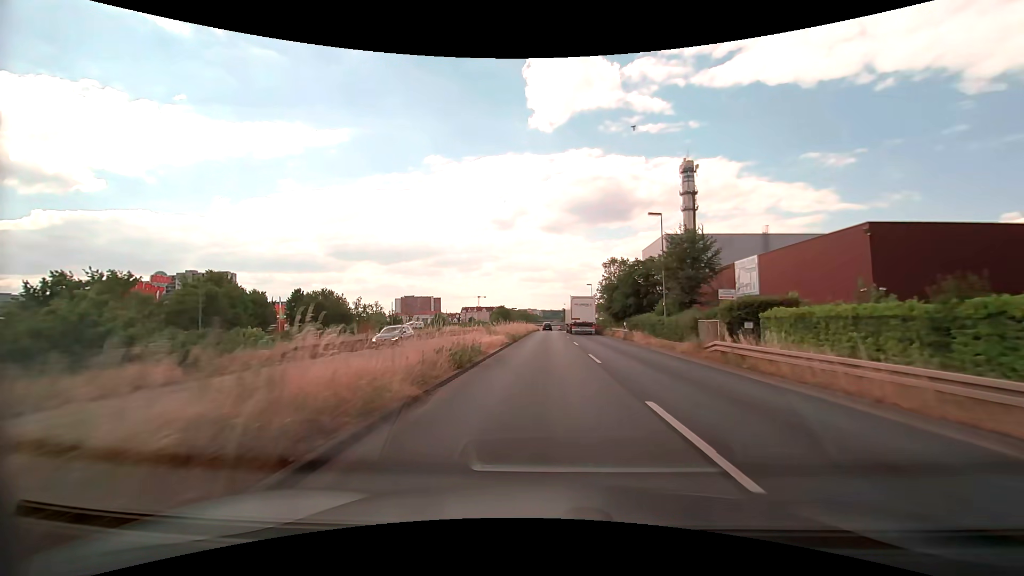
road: primary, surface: asphalt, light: Day
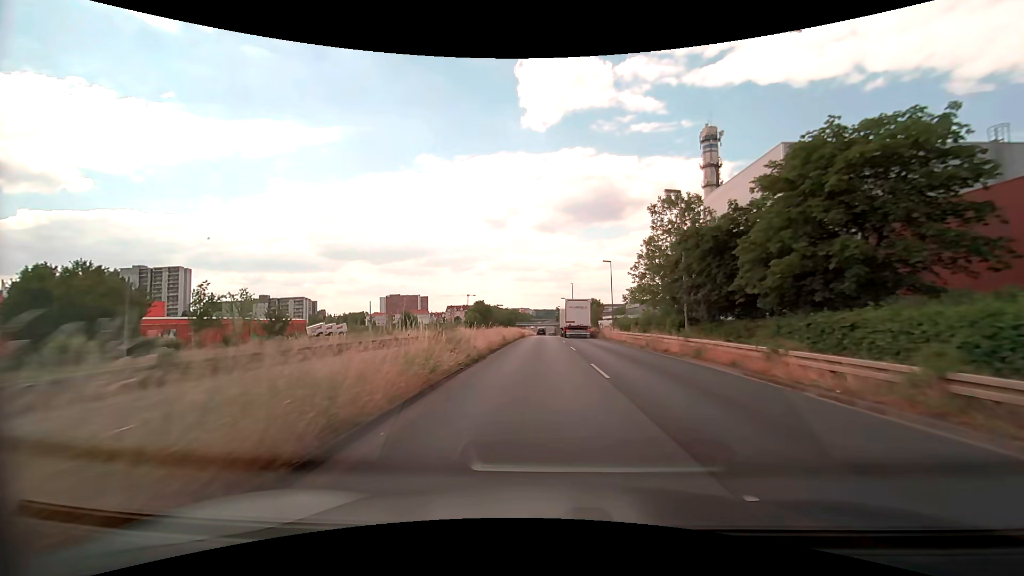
(+0.5, +41.3) m; +1°
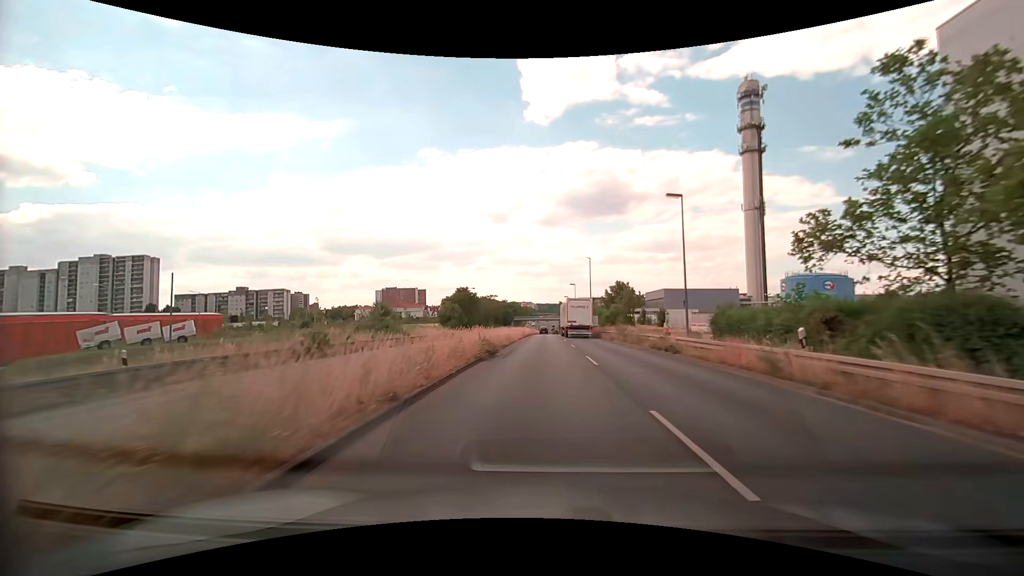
(0.0, +33.1) m; 0°
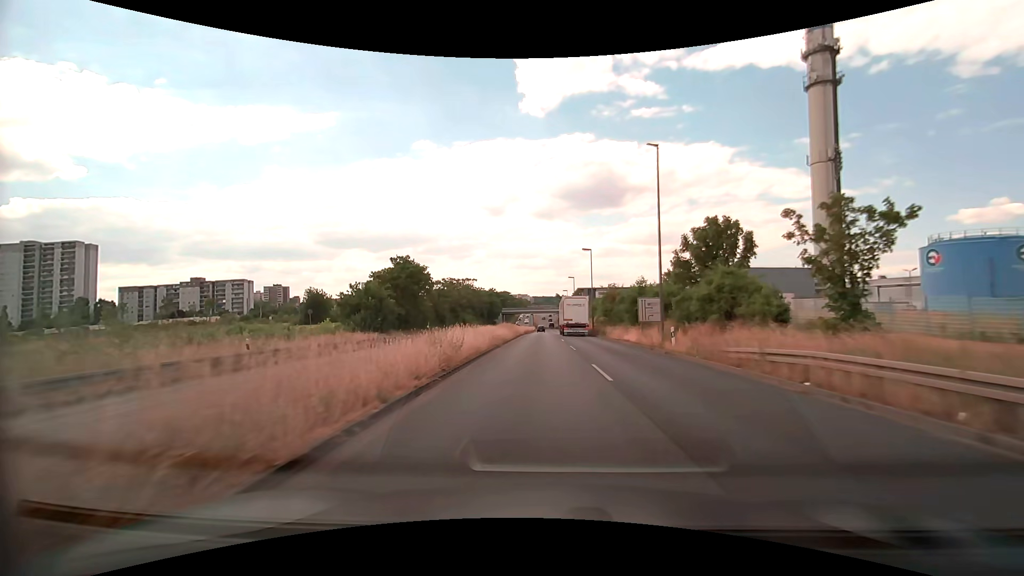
(+0.3, +41.3) m; +1°
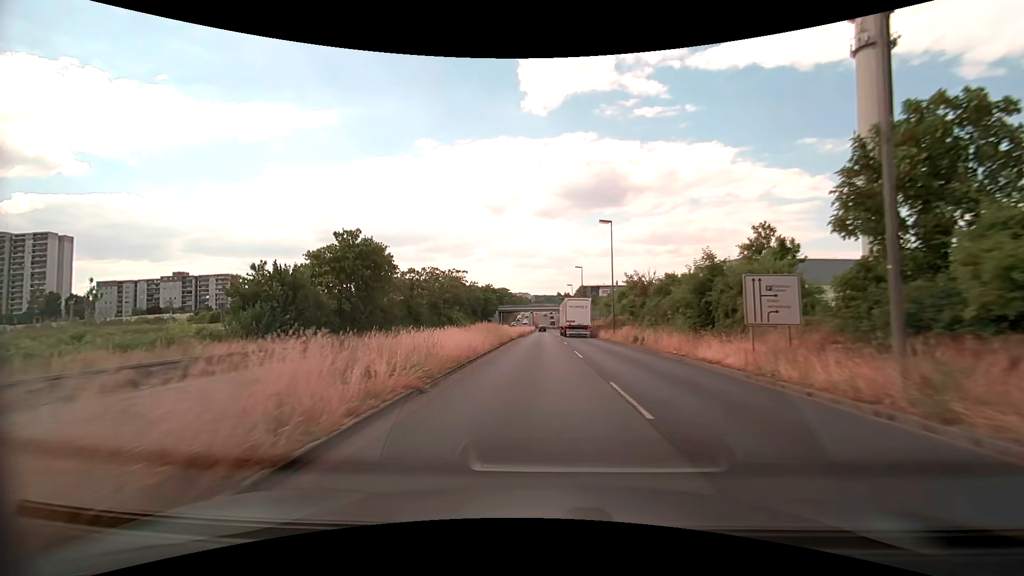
(-0.1, +16.4) m; 0°
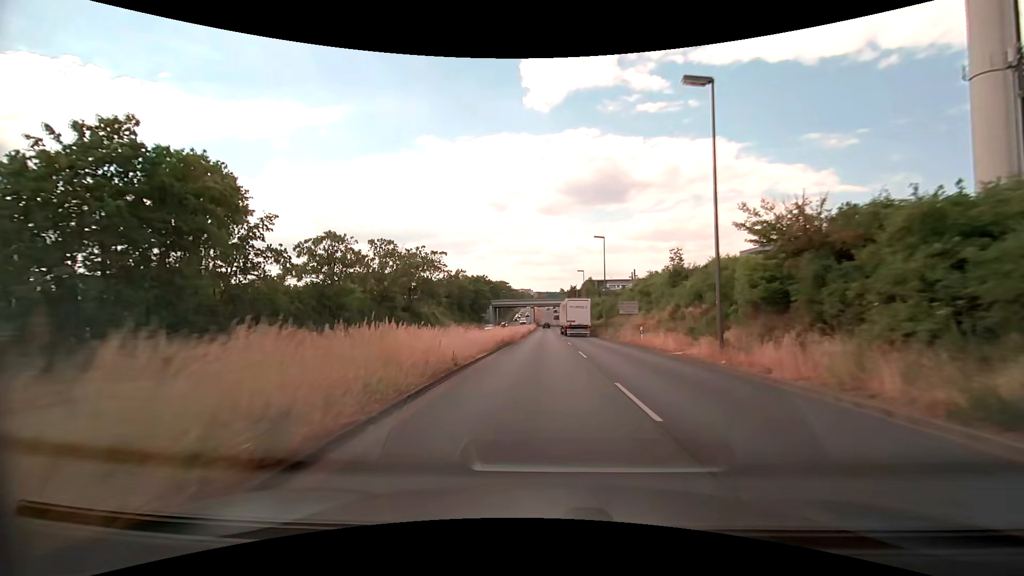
(-0.1, +24.8) m; 0°
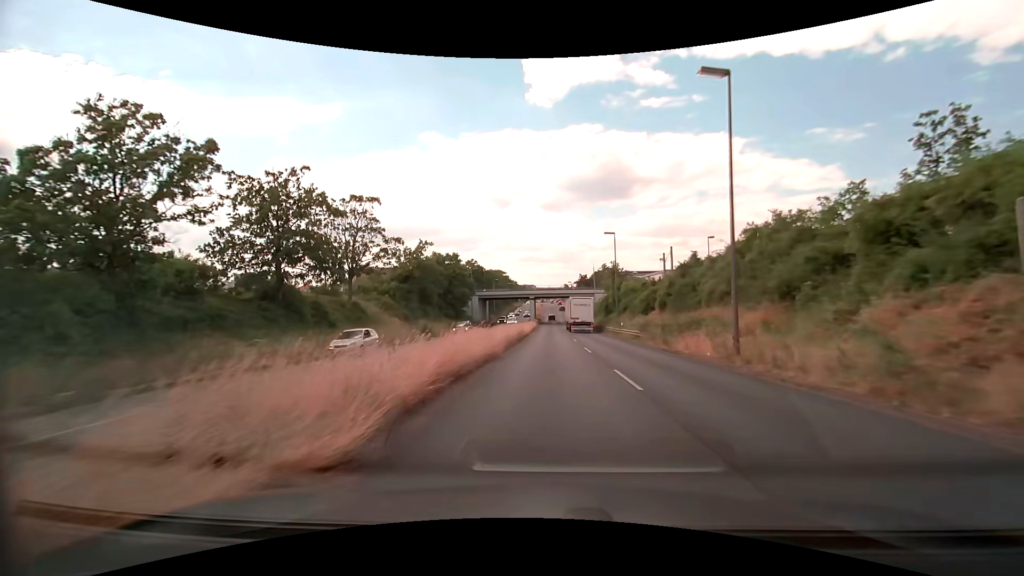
(-0.2, +33.5) m; 0°
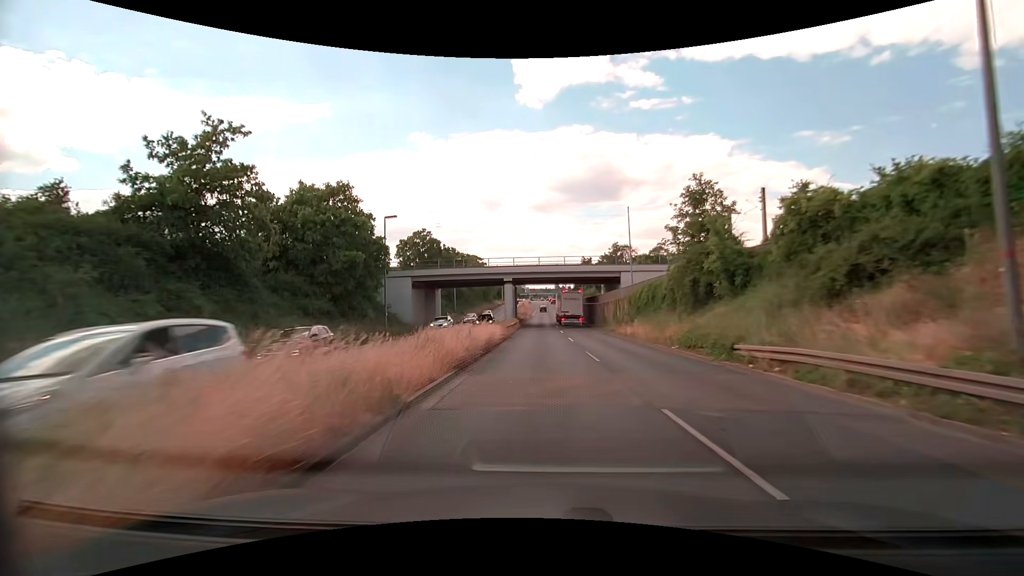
(+0.3, +43.1) m; +1°
(0, +10) (0, +20) (0, +30) (0, +40) (0, +50) (0, +60) (-1, +70) (-1, +80) (-1, +90) (-1, +100) m
